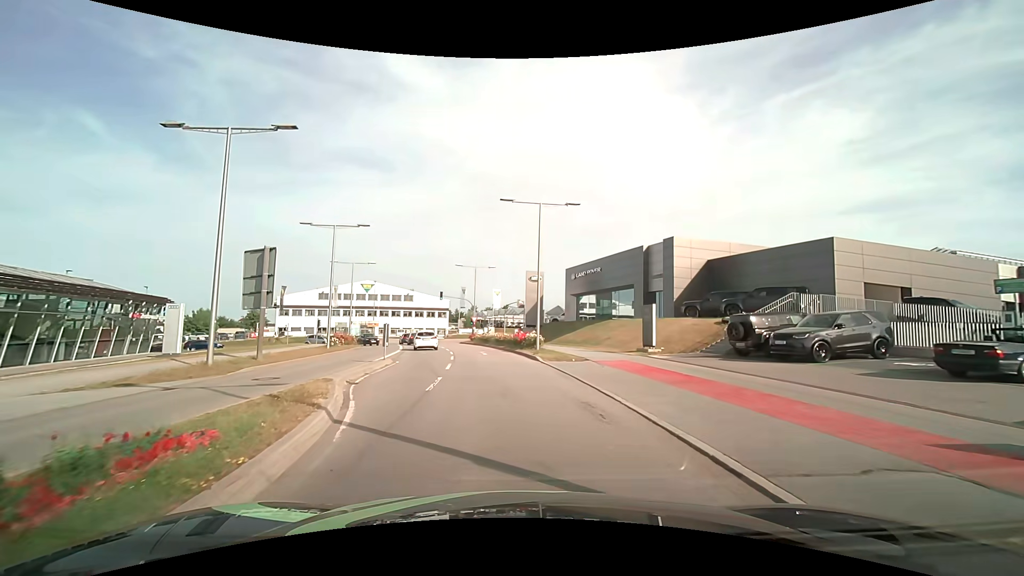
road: secondary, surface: asphalt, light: Day
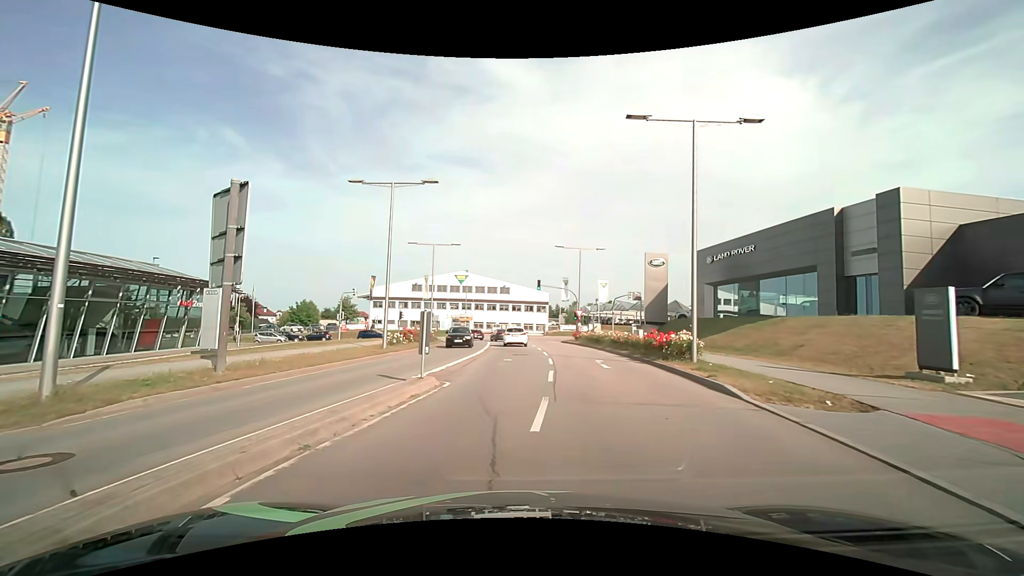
(-1.0, +10.9) m; -12°
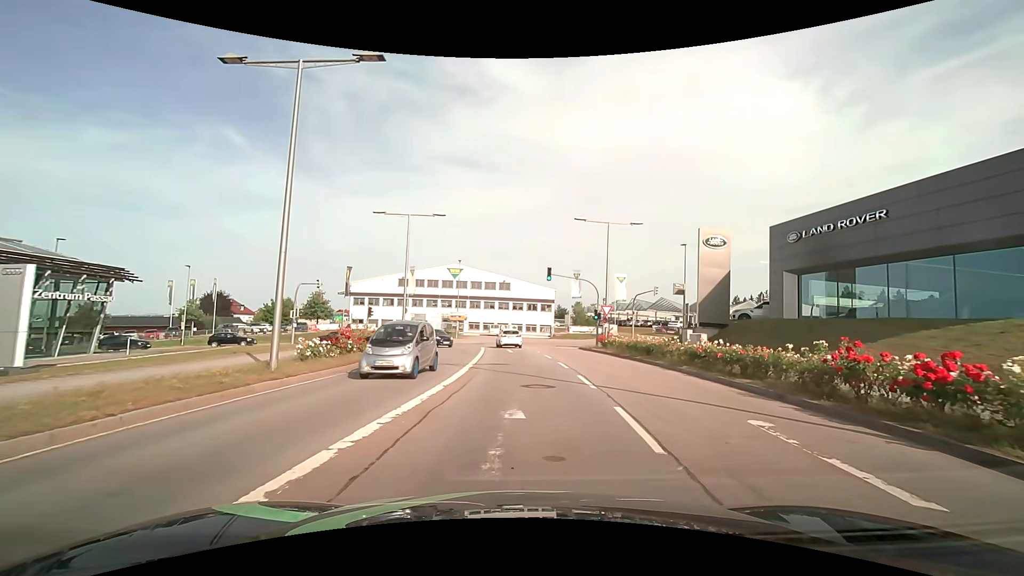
(-0.3, +12.7) m; +1°
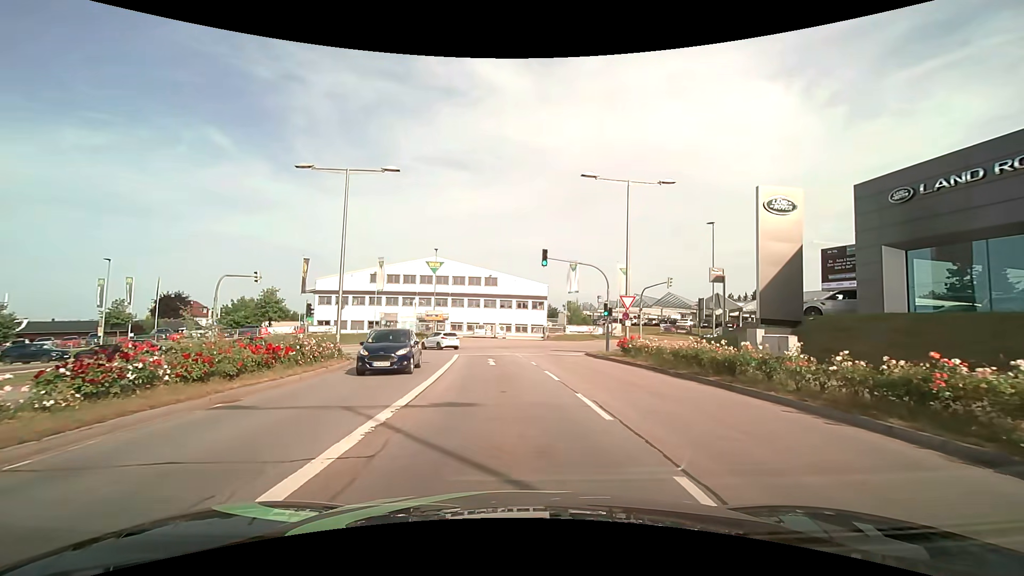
(+0.1, +10.1) m; 0°
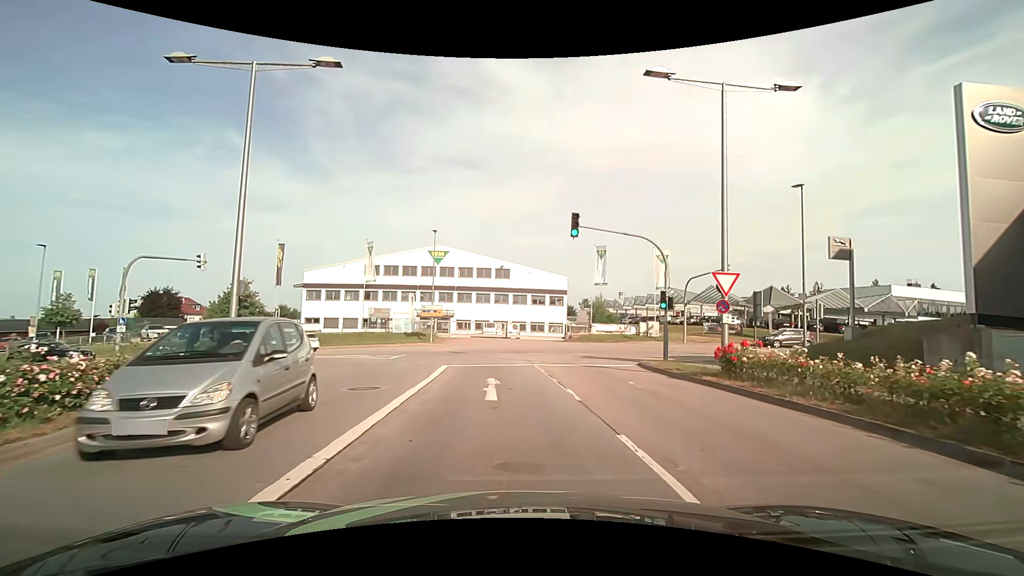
(0.0, +10.0) m; 0°
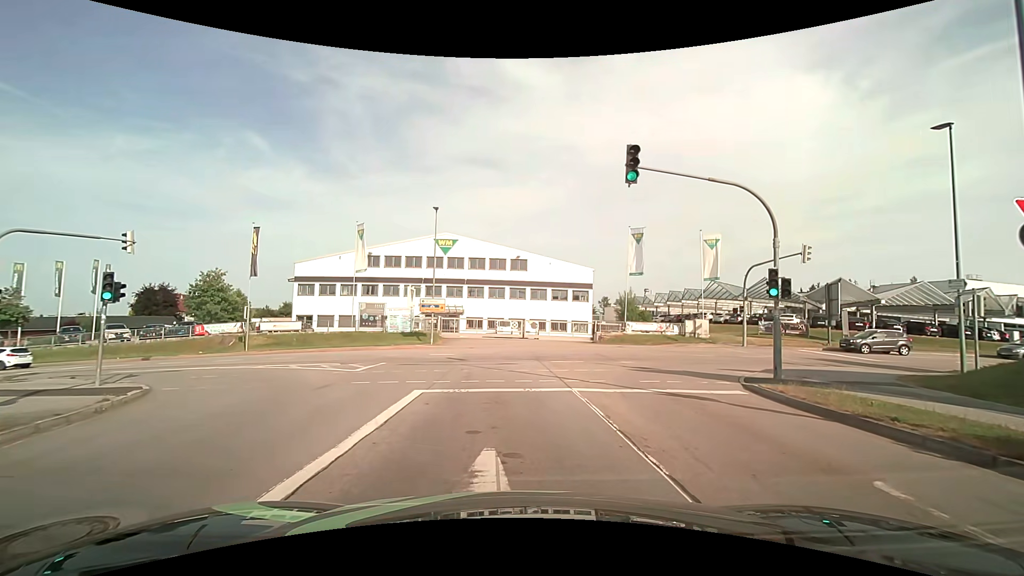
(-0.2, +8.2) m; -2°
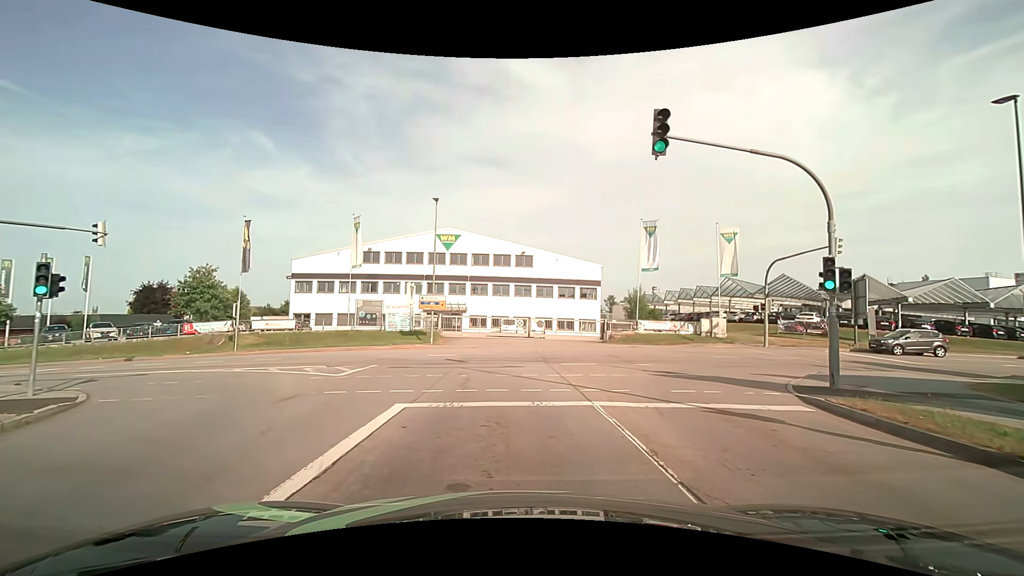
(0.0, +2.3) m; -1°
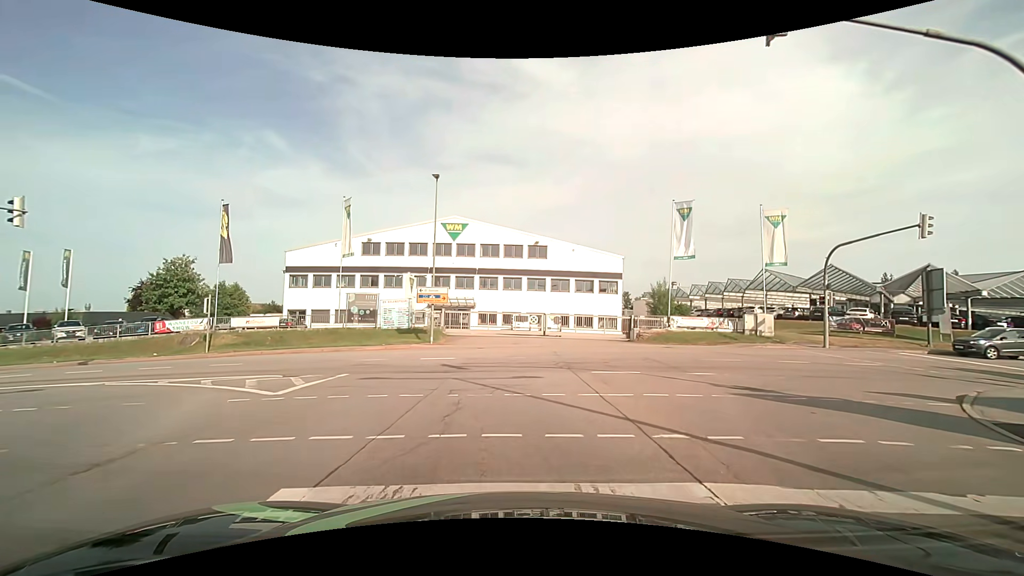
(0.0, +5.1) m; -1°
(0, +10) (-4, +19) (-11, +26) (-21, +28) (-31, +28) (-41, +28) (-51, +28) (-61, +28) (-71, +27) (-81, +27) m
